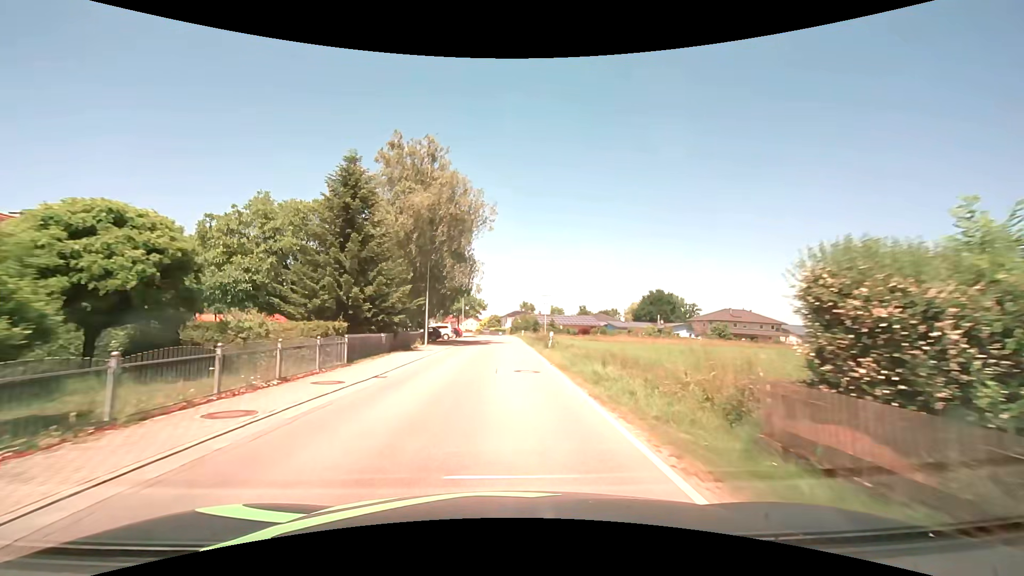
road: secondary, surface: asphalt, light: Day
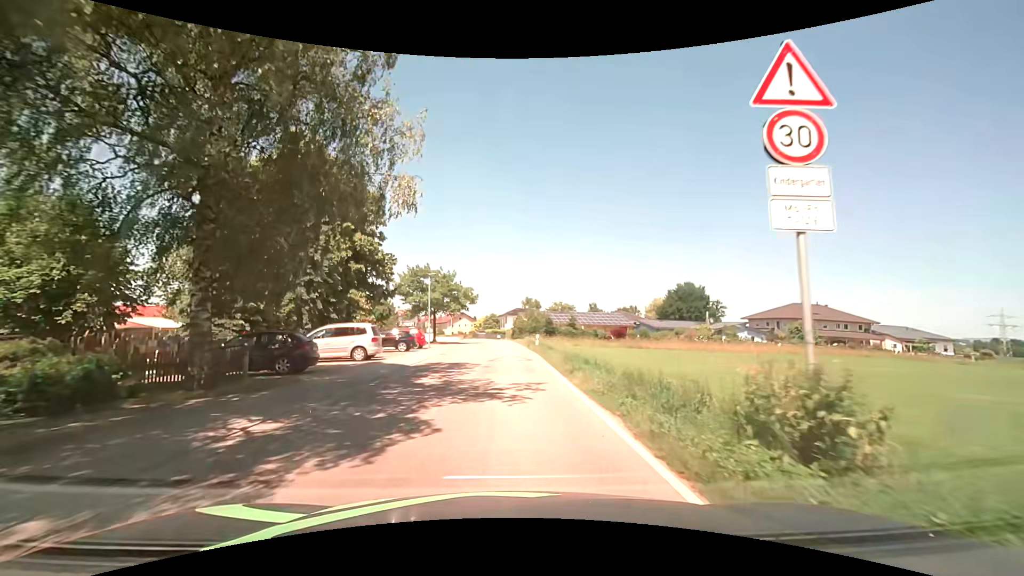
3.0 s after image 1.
(-0.1, +31.4) m; 0°
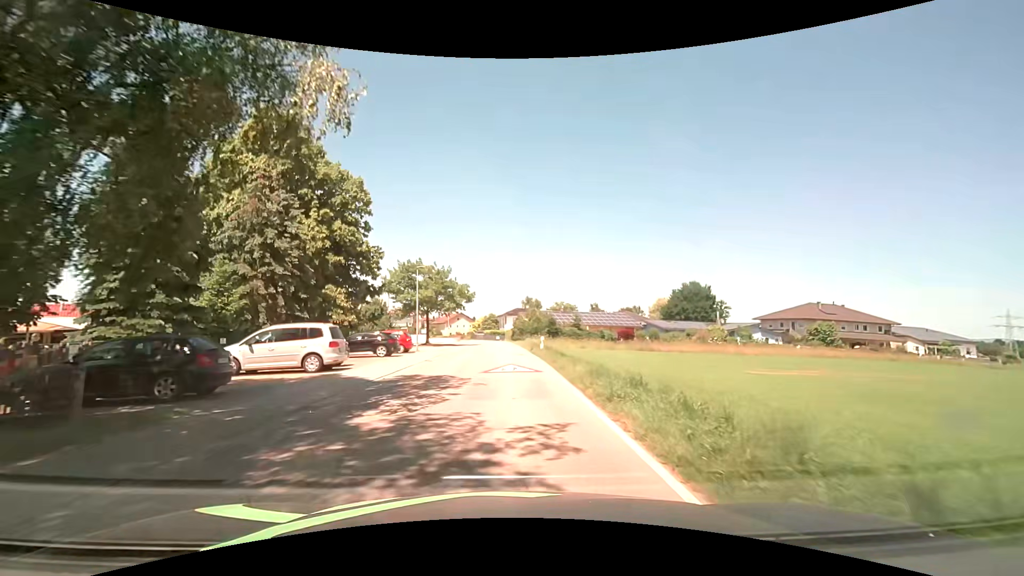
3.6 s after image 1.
(0.0, +5.2) m; +1°
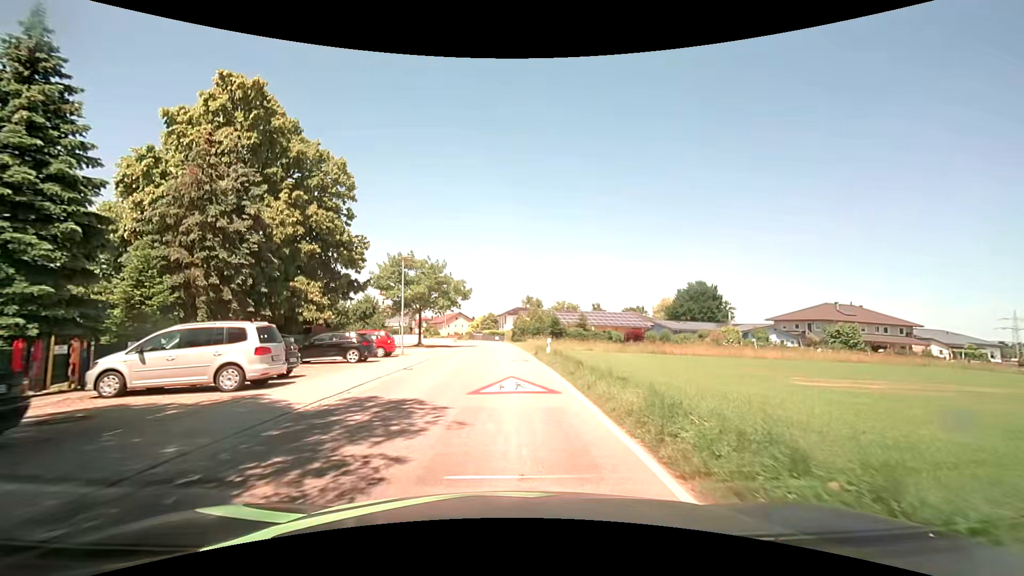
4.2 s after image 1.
(0.0, +5.0) m; -1°
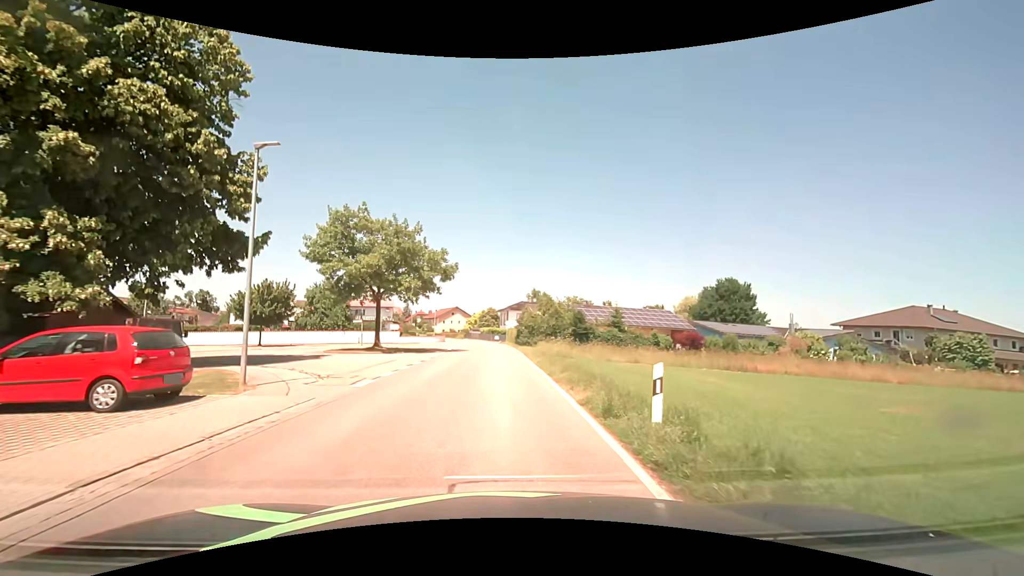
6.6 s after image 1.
(+0.1, +18.5) m; 0°
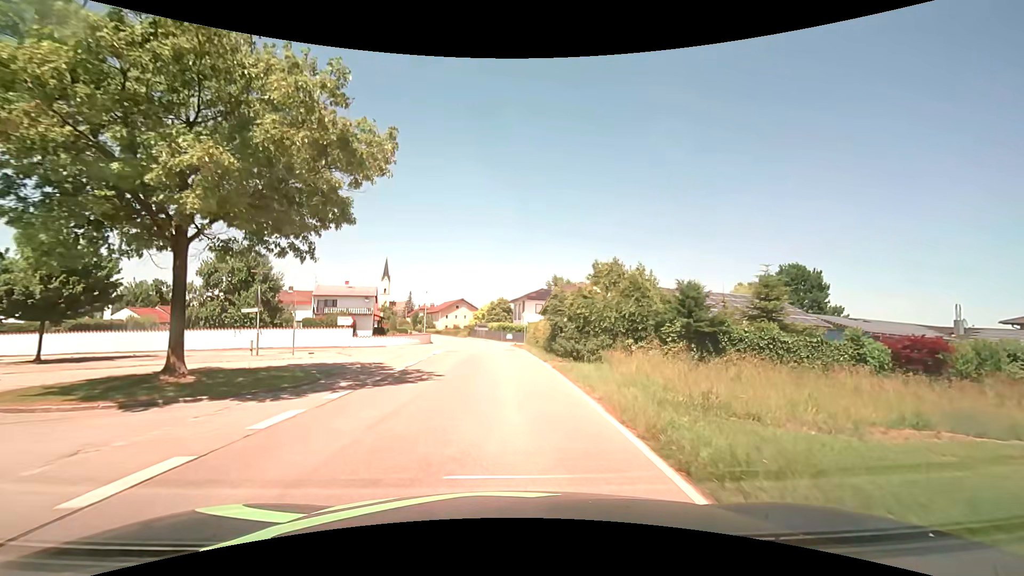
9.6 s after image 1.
(-0.3, +23.4) m; -1°
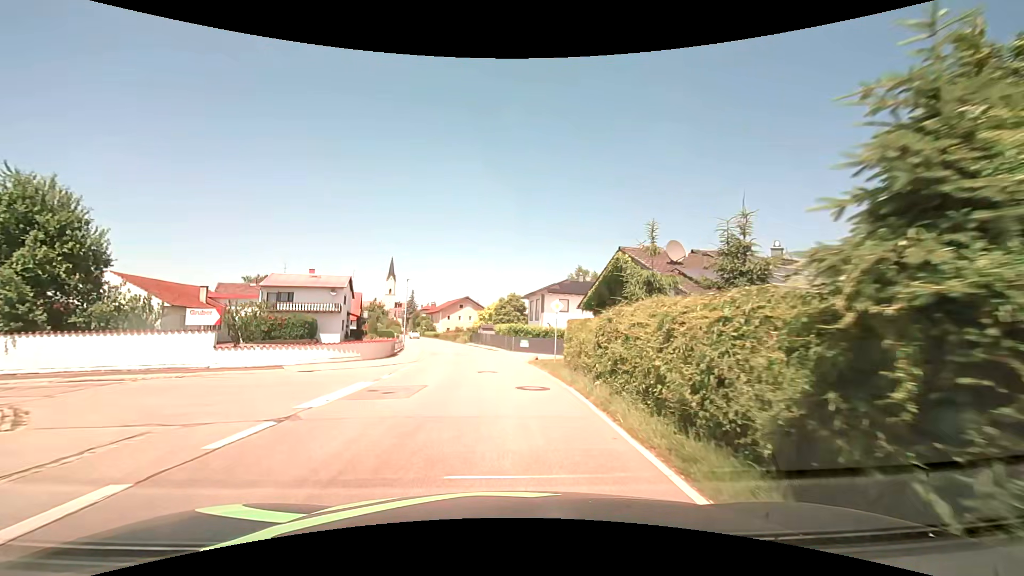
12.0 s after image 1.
(-0.1, +19.1) m; -1°
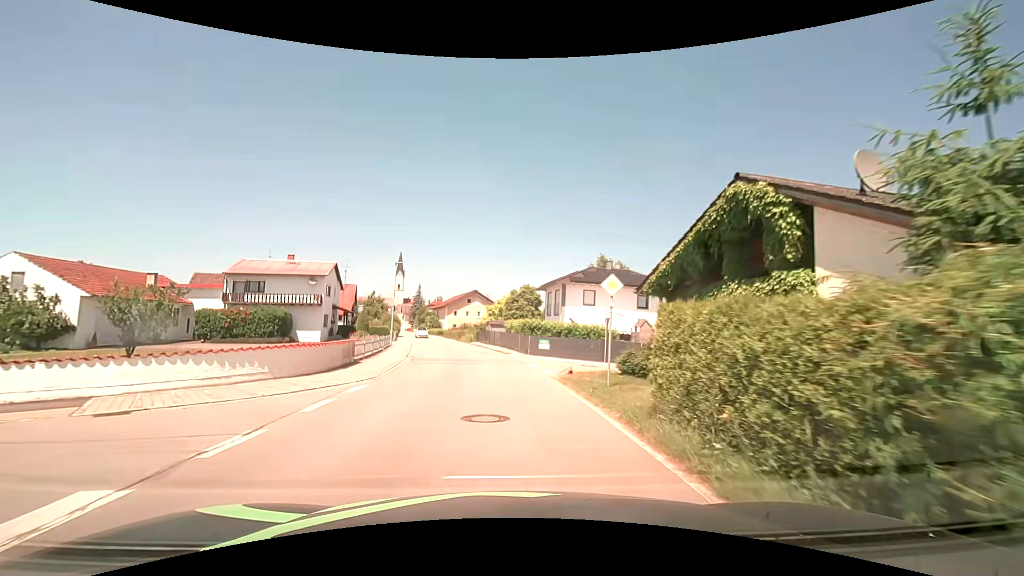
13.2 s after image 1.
(-0.1, +9.6) m; -1°
(0, +10) (-1, +20) (-1, +30) (-3, +40) (-5, +50) (-7, +59) (-10, +69) (-12, +79) (-14, +89) (-17, +98) m
